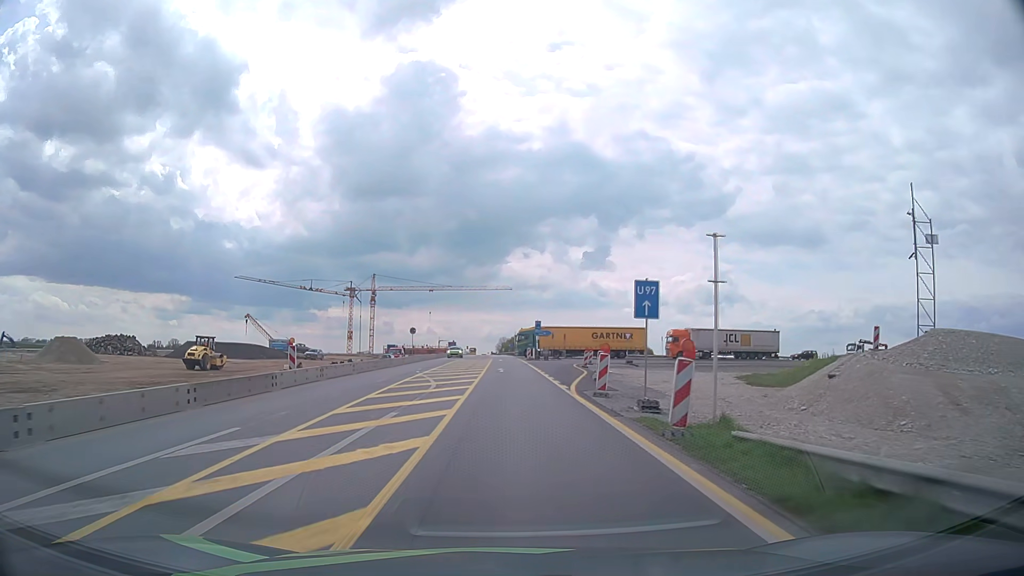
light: Day
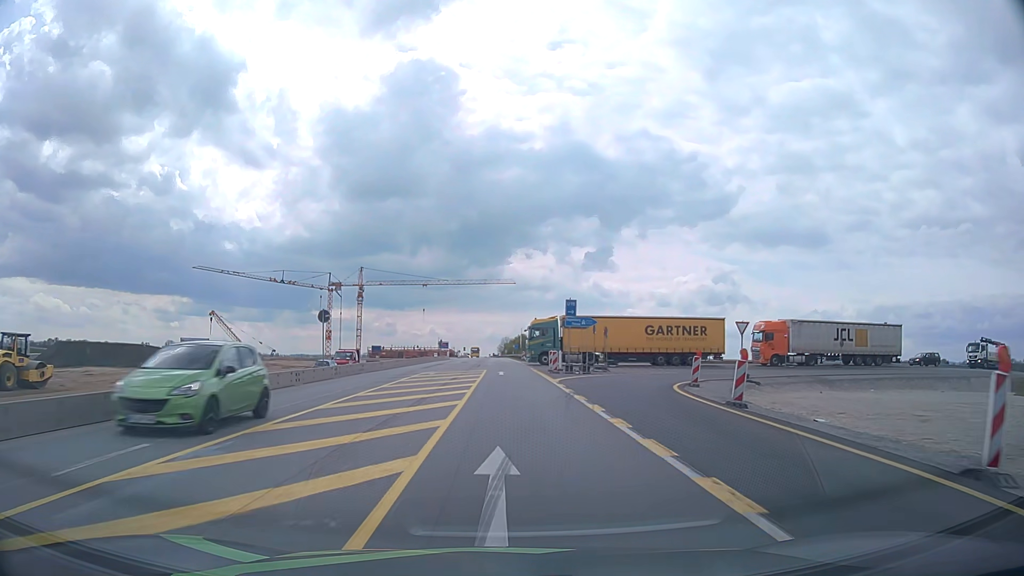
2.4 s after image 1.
(-0.1, +31.8) m; 0°
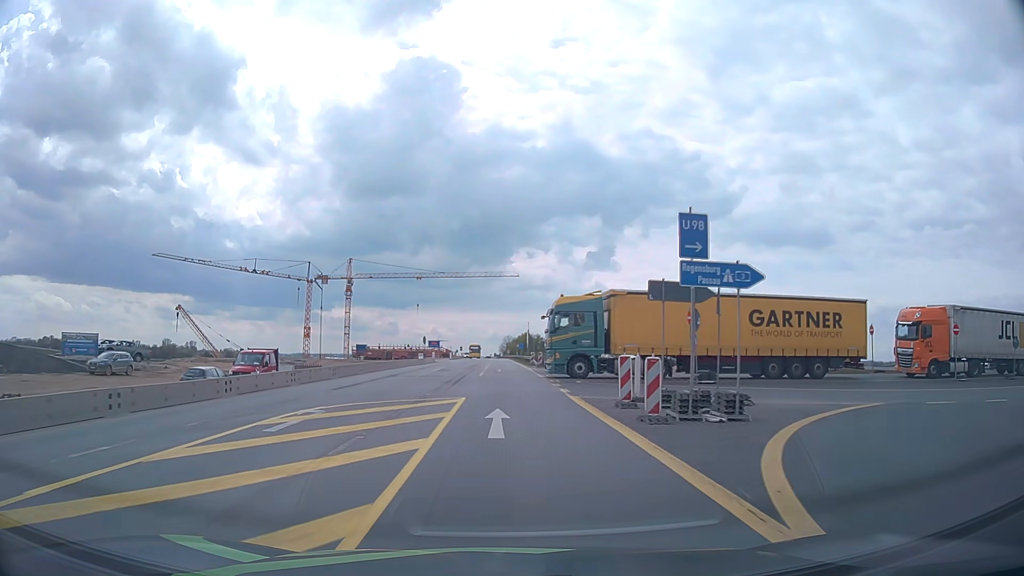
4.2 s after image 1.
(0.0, +24.0) m; 0°
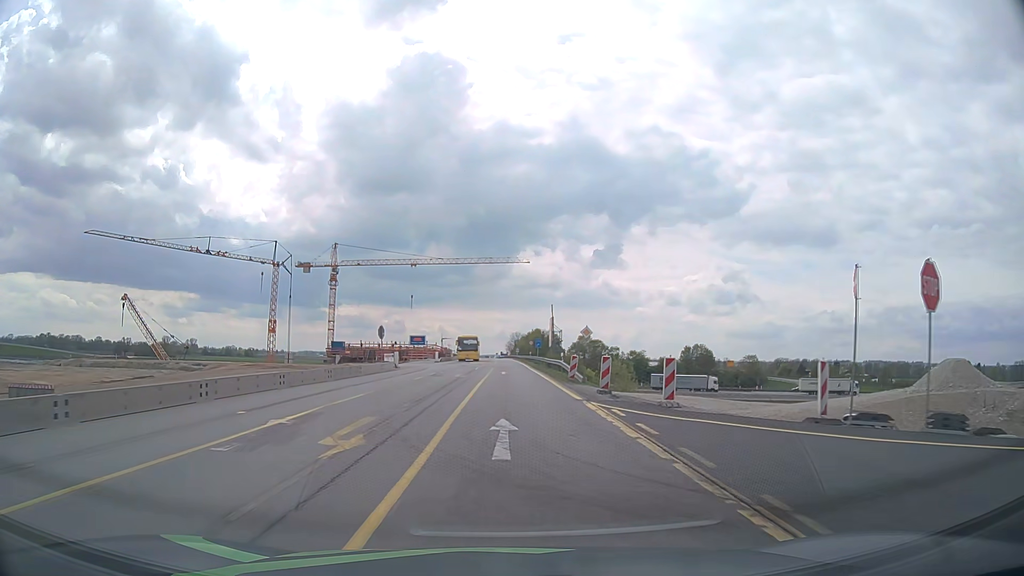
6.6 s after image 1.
(-0.1, +32.2) m; -1°
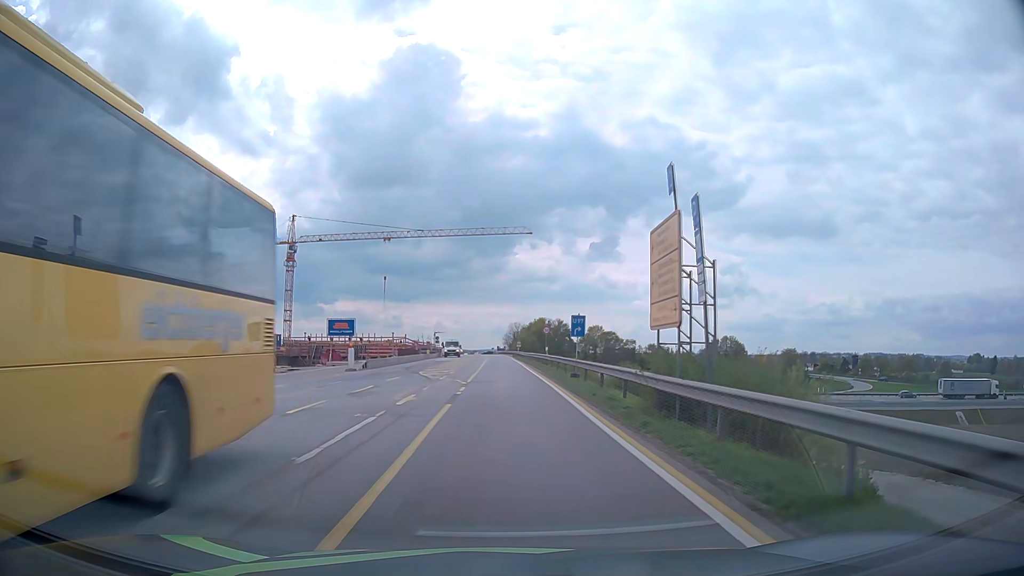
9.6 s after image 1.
(+0.4, +40.8) m; +1°
(0, +10) (0, +20) (0, +30) (0, +40) (-1, +50) (-1, +60) (-1, +70) (-1, +80) (-1, +90) (-2, +100) m
